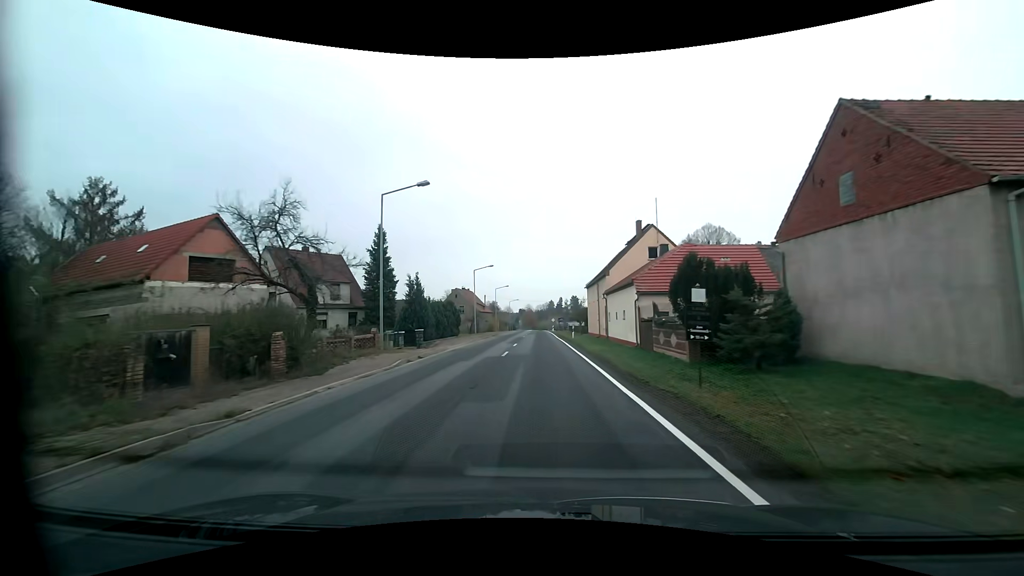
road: primary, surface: asphalt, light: Day
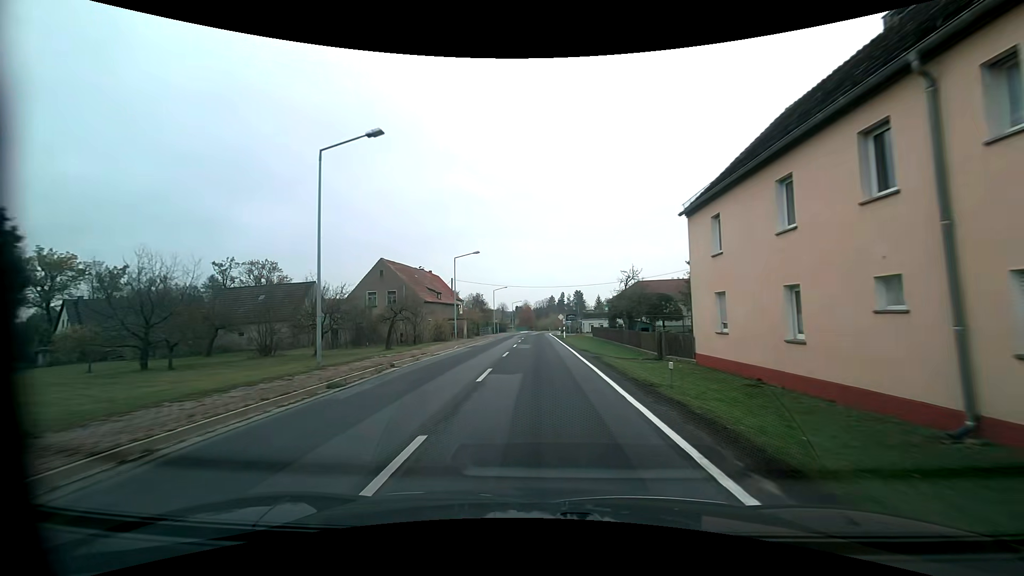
(0.0, +41.8) m; 0°
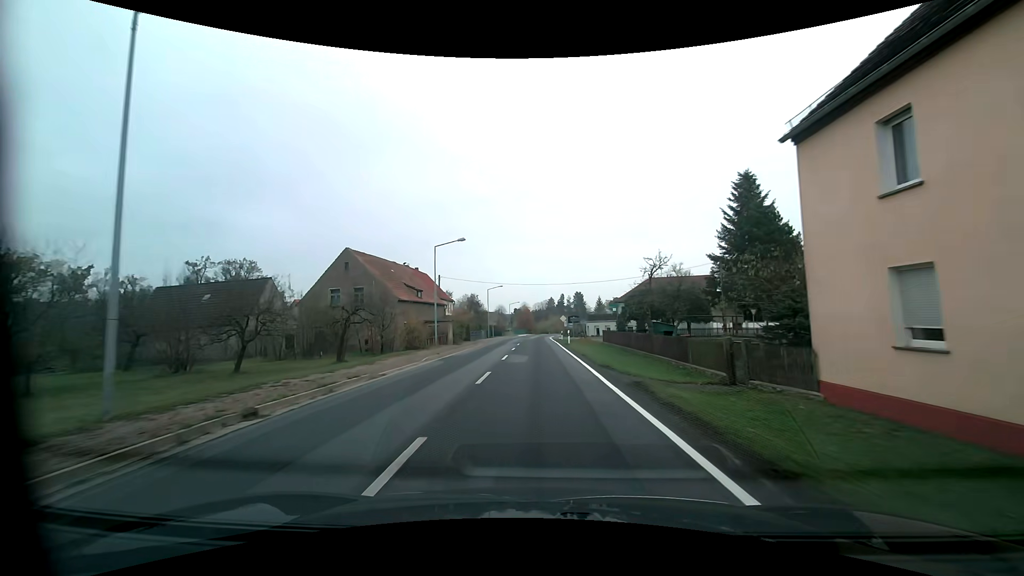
(0.0, +8.4) m; 0°
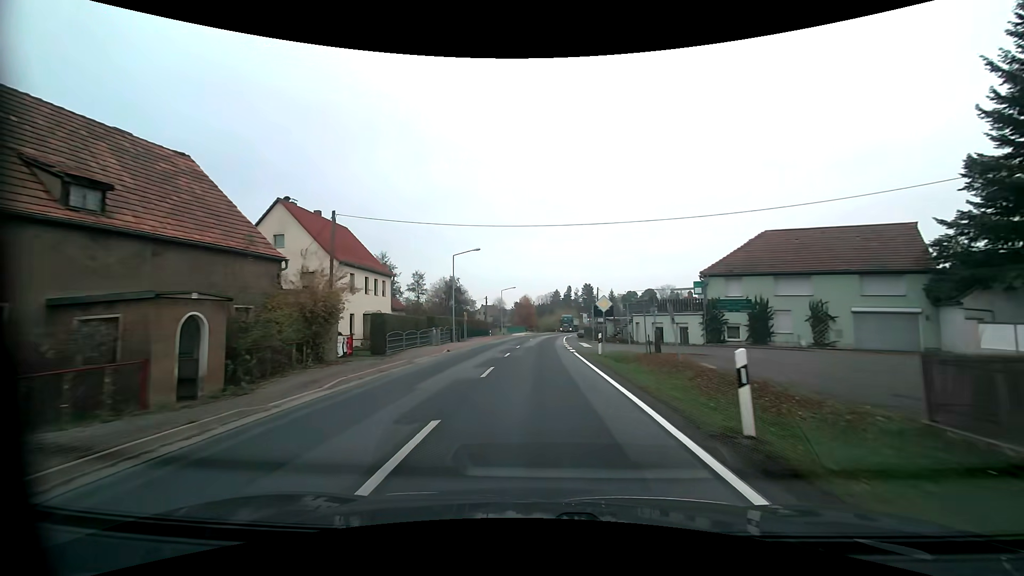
(-0.1, +33.6) m; 0°
